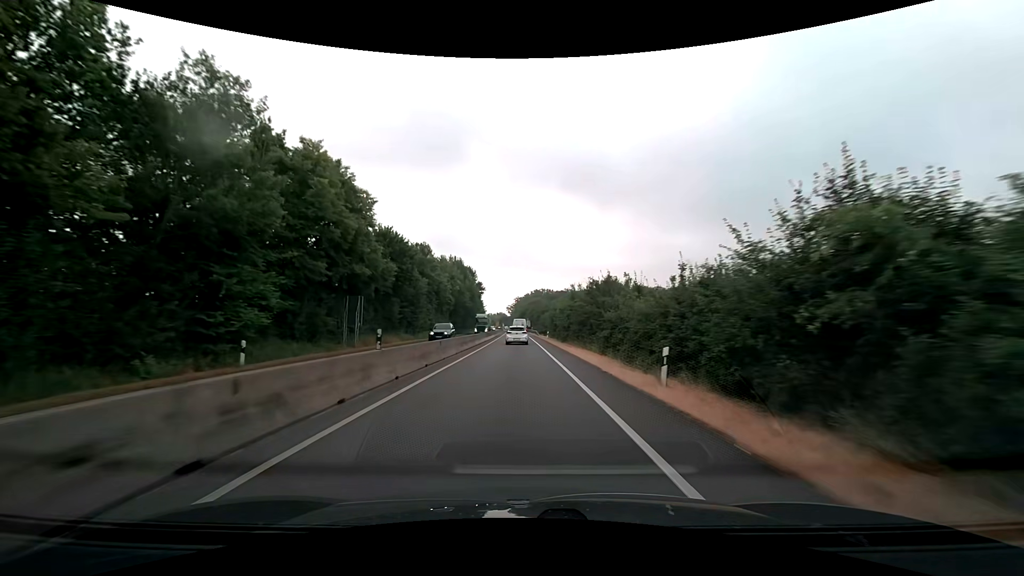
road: trunk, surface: asphalt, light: Day
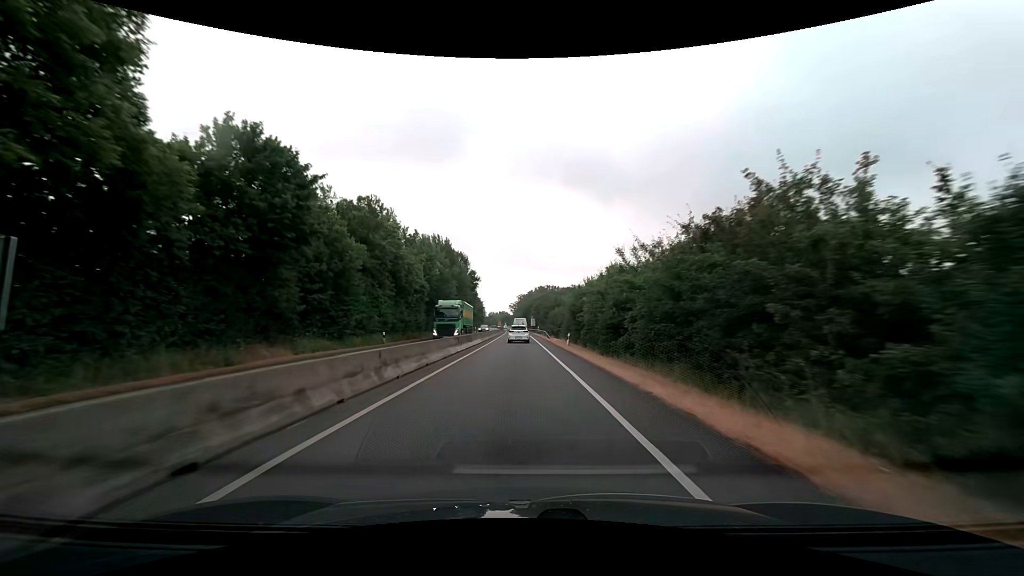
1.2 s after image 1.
(-0.1, +24.3) m; 0°
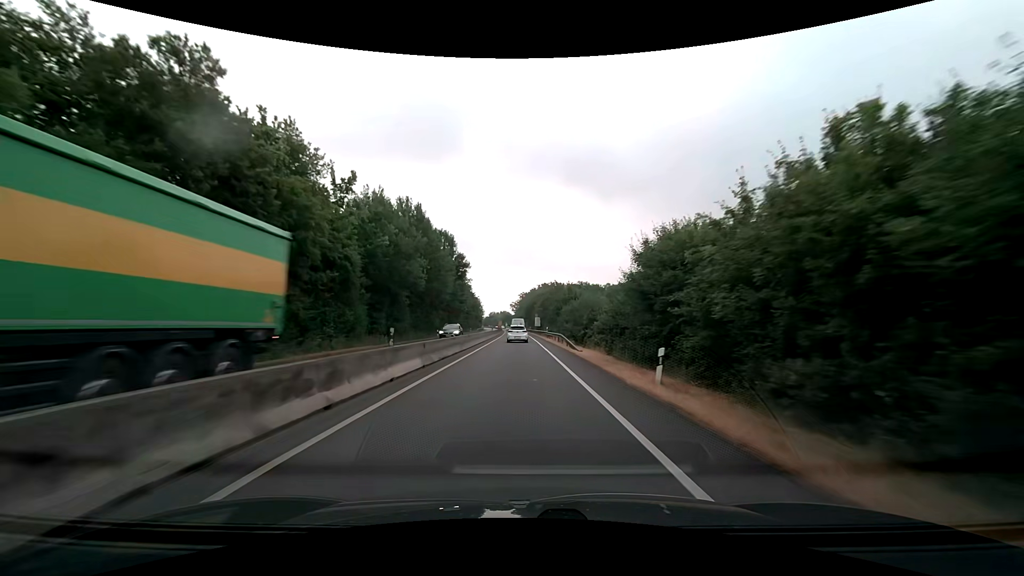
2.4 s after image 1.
(-0.2, +24.9) m; 0°
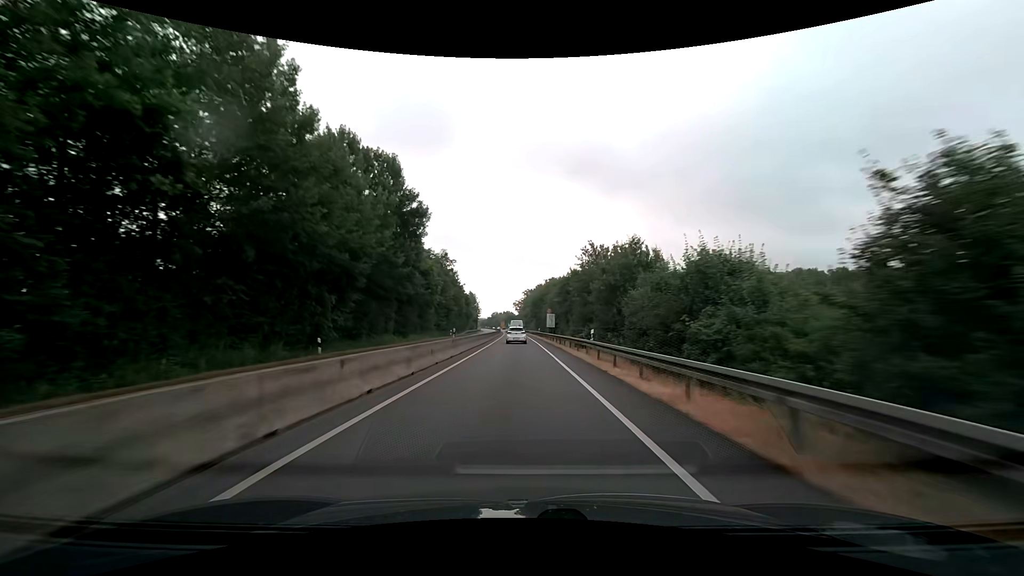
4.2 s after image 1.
(-0.2, +38.3) m; 0°
